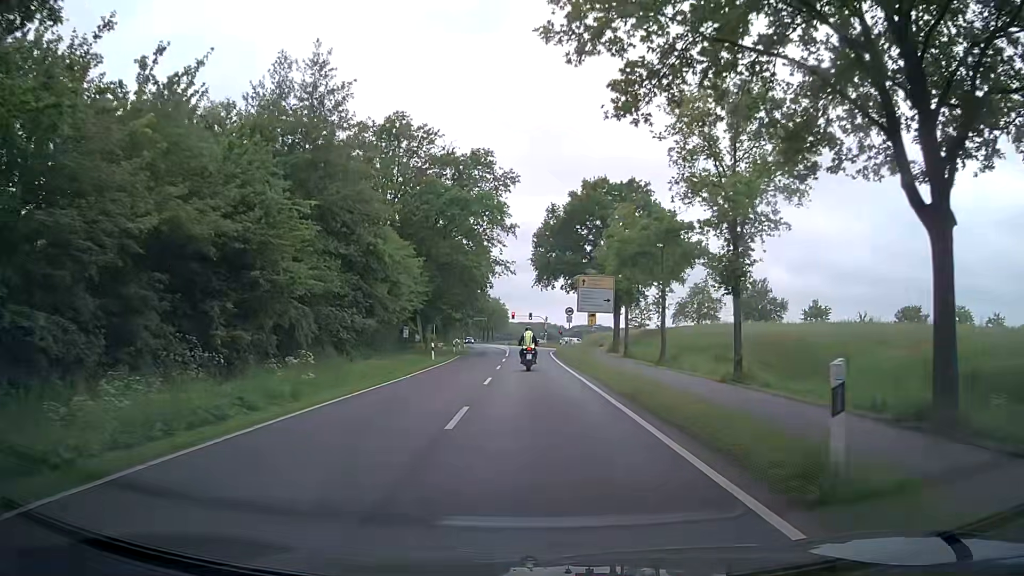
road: secondary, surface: asphalt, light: Day
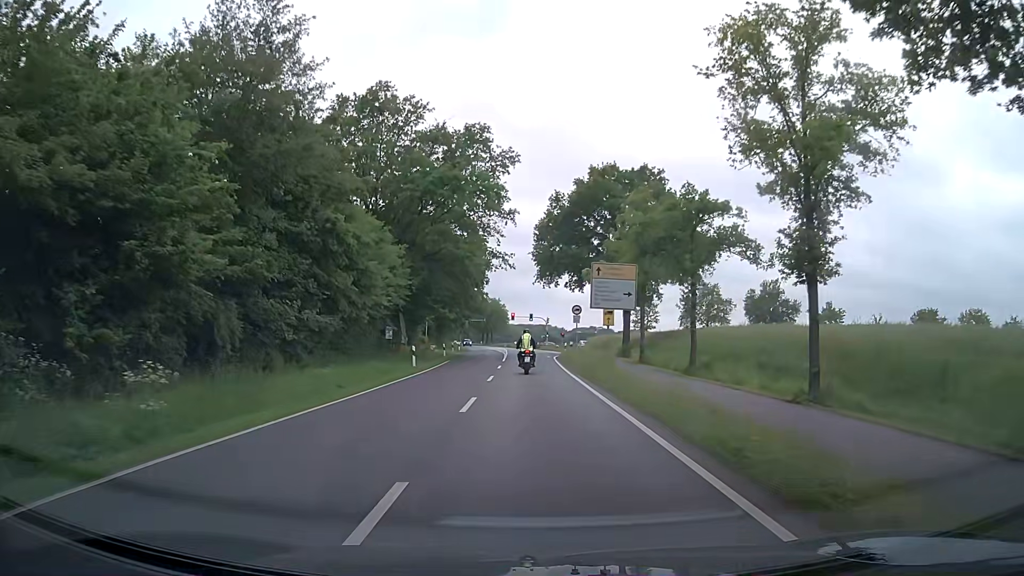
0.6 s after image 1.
(-0.1, +6.5) m; +1°
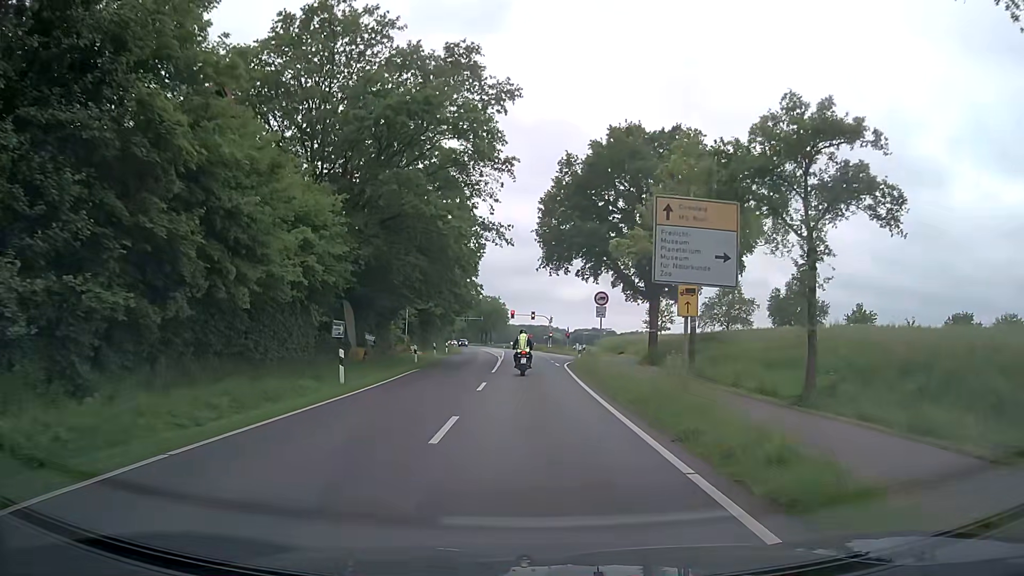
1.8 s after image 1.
(-0.3, +12.7) m; -1°
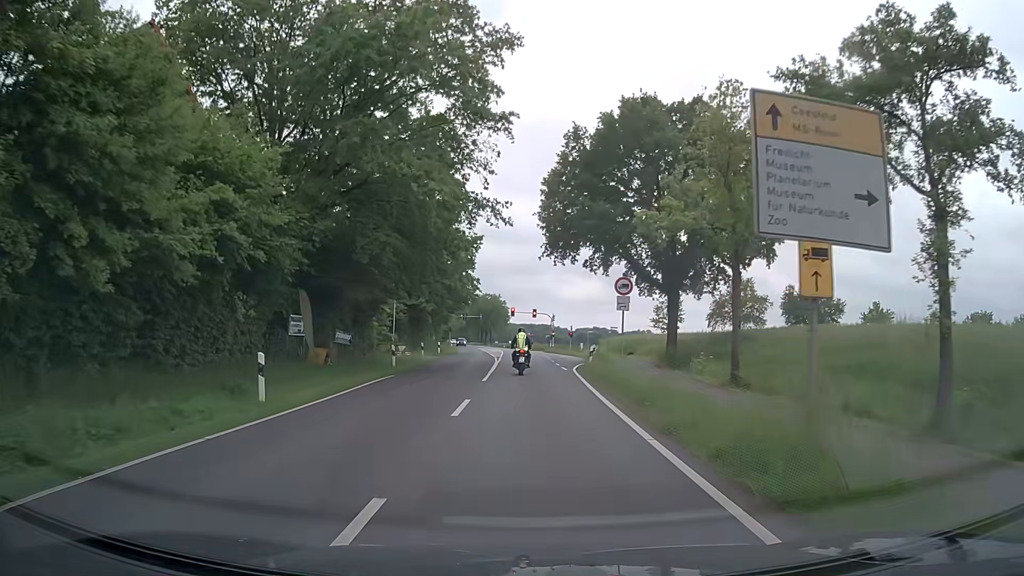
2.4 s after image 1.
(0.0, +6.1) m; 0°
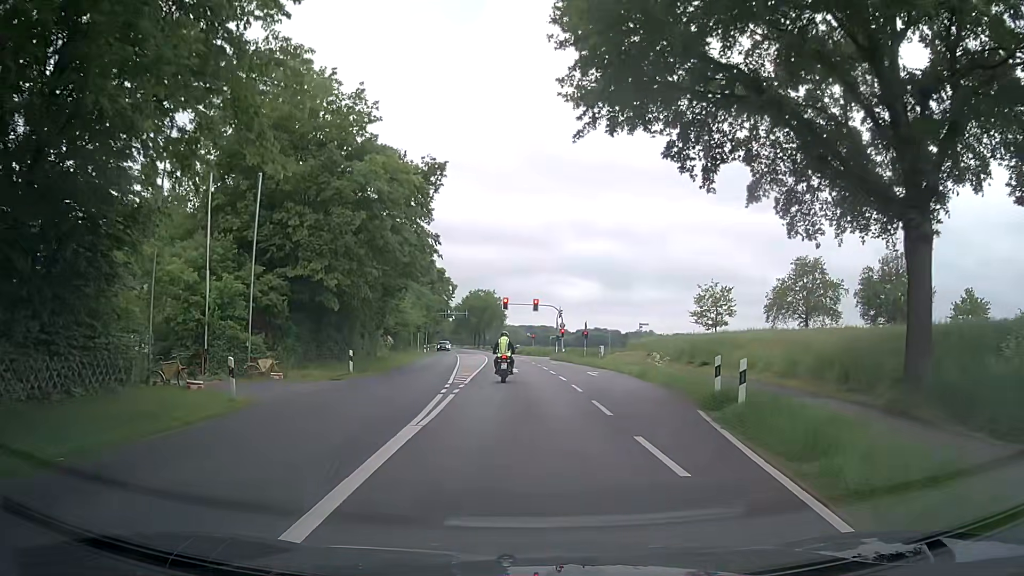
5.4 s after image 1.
(+0.1, +28.4) m; +1°
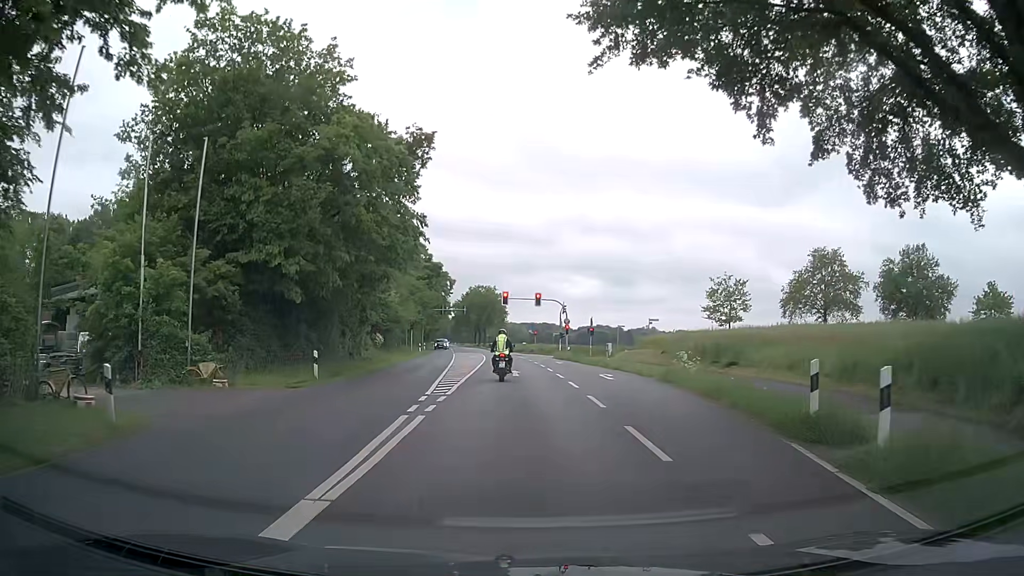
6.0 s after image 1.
(0.0, +5.1) m; -1°
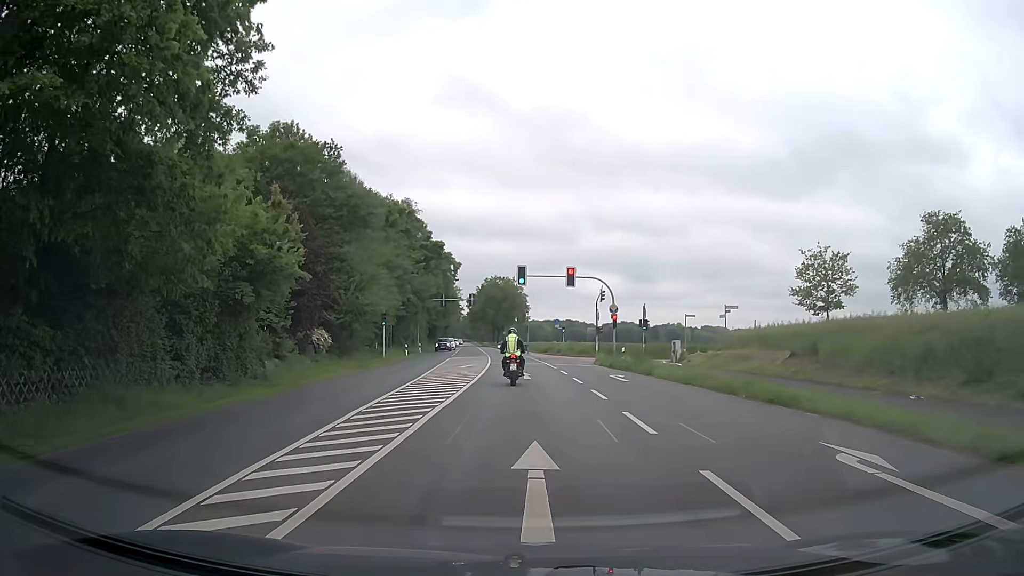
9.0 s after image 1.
(-0.2, +21.6) m; -1°
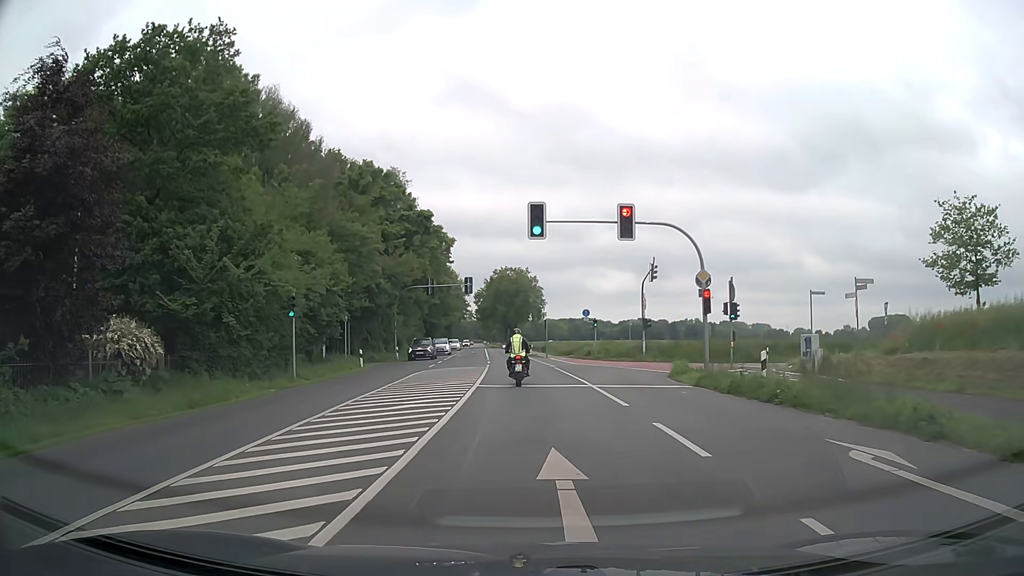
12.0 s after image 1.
(-0.4, +20.5) m; -1°
(0, +10) (0, +20) (-1, +30) (-1, +40) (-2, +50) (-2, +60) (-3, +70) (-4, +80) (-5, +90) (-5, +100) m
